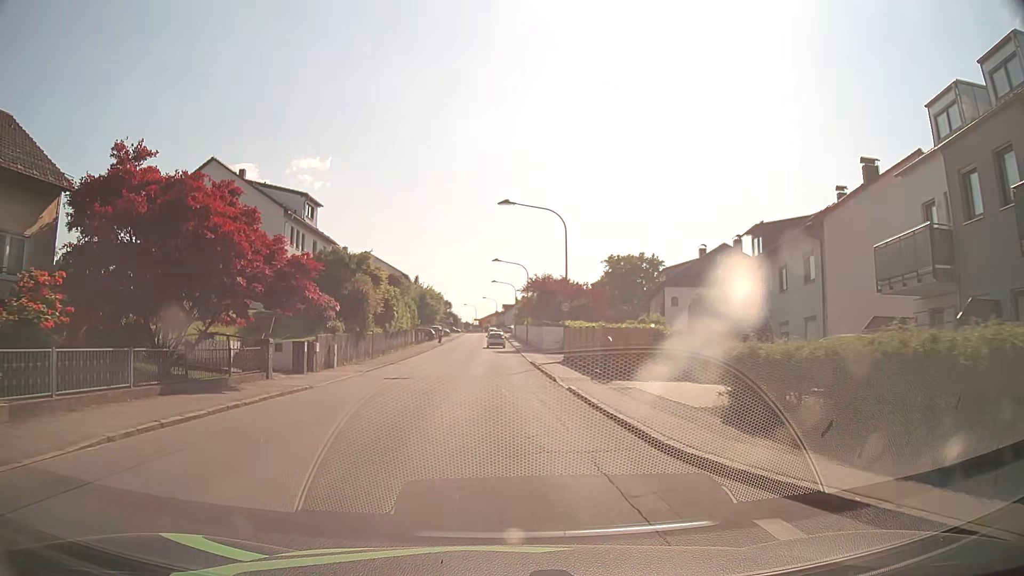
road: unclassified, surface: asphalt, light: Day
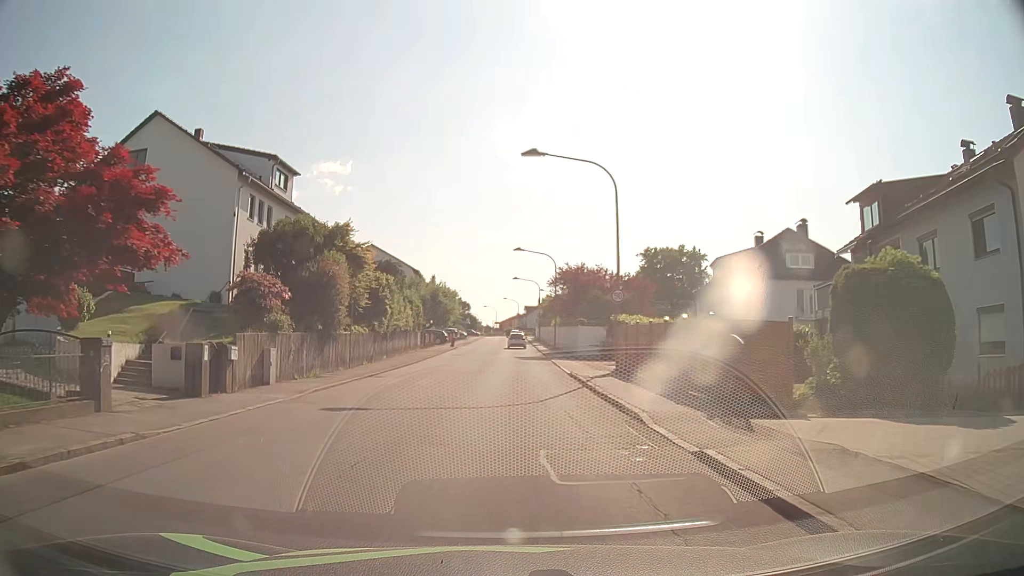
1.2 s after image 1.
(-0.2, +11.1) m; -2°
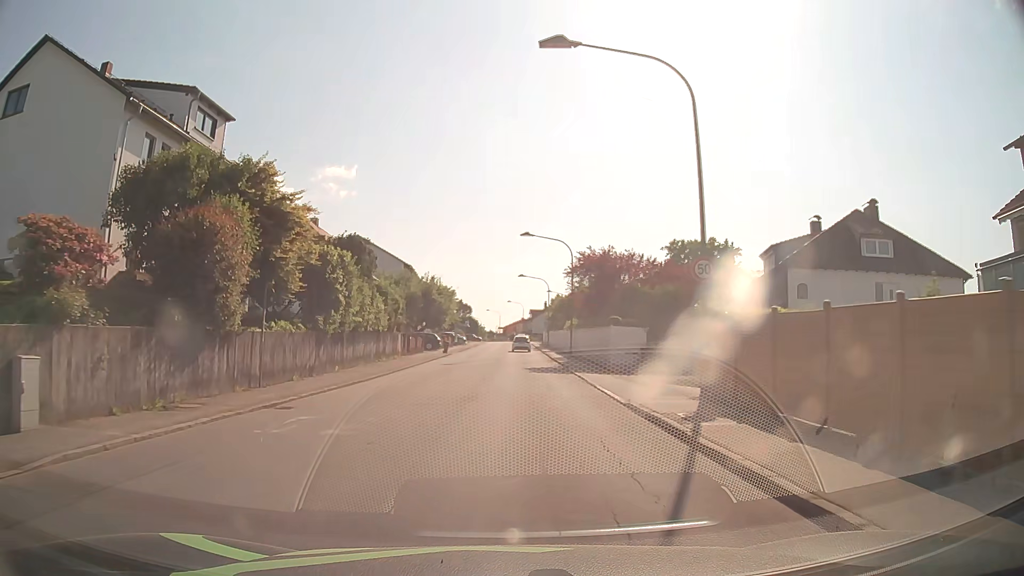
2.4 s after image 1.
(-0.1, +11.6) m; 0°
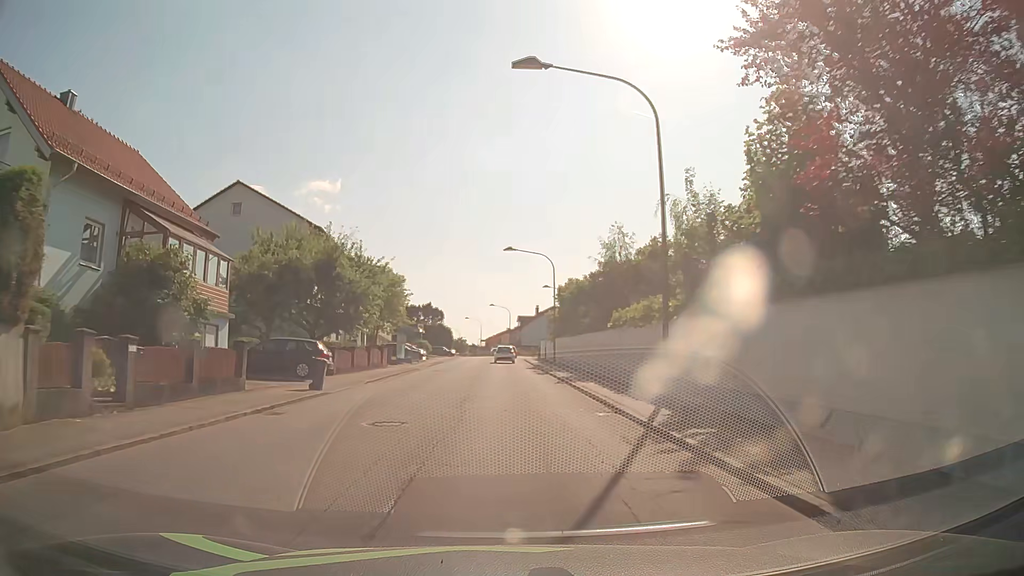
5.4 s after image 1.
(+0.3, +33.7) m; +1°
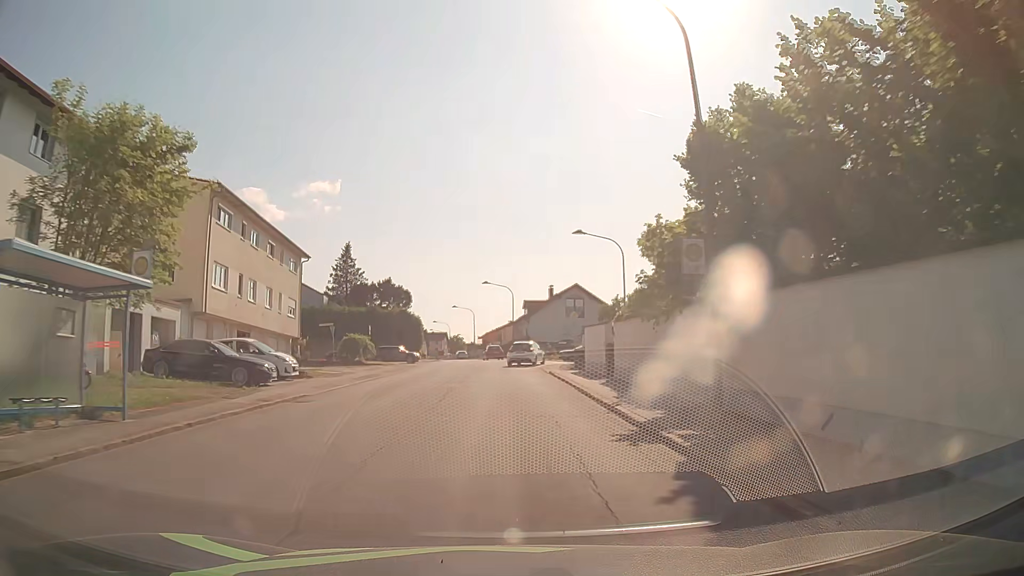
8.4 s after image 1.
(+0.1, +40.6) m; 0°
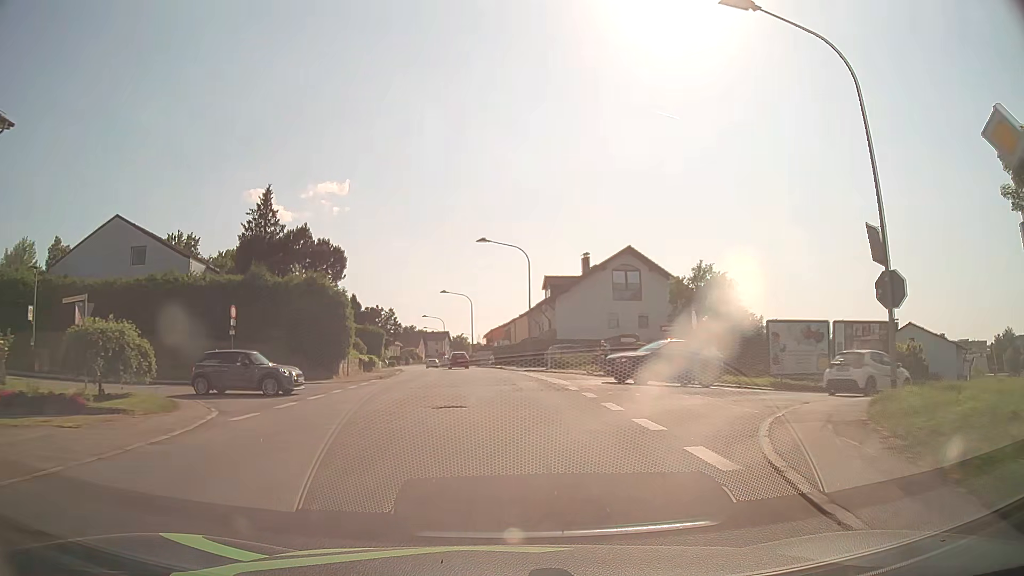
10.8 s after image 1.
(-0.1, +34.3) m; 0°
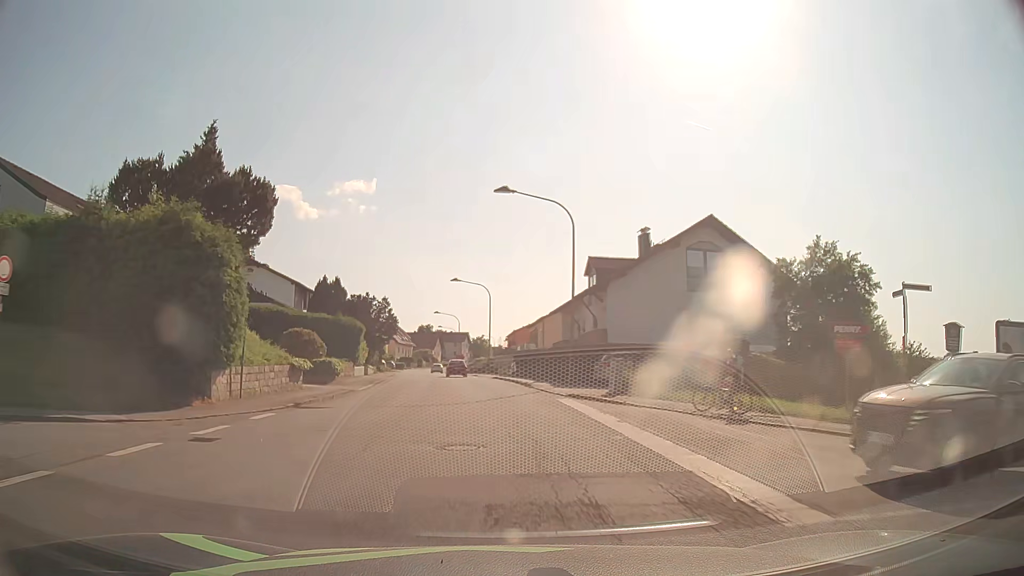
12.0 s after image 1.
(-0.4, +17.1) m; -3°
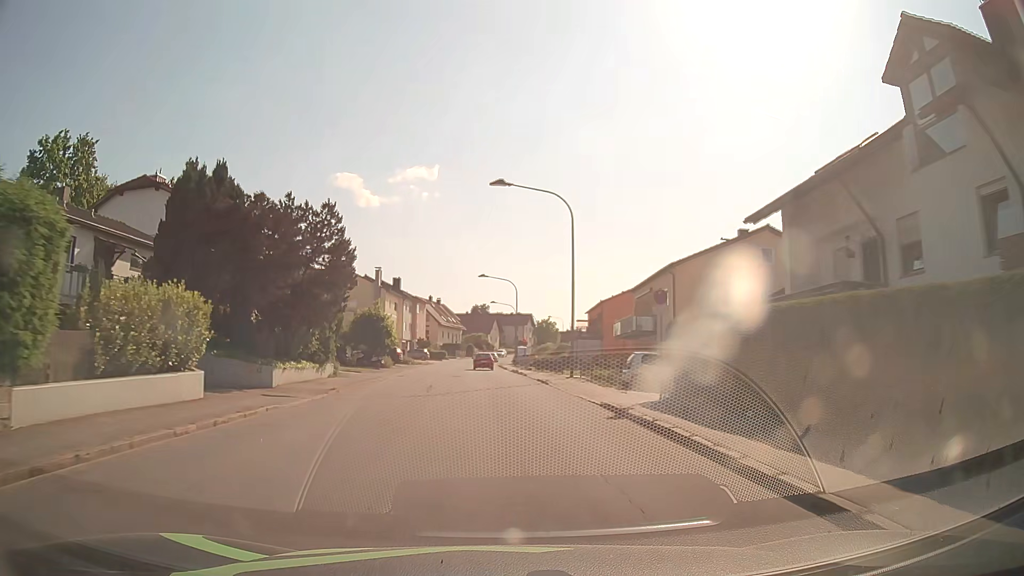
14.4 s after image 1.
(-1.3, +34.4) m; -5°
(0, +10) (0, +20) (-1, +30) (-1, +40) (-2, +50) (-2, +60) (-2, +70) (-3, +80) (-3, +90) (-3, +100) m
